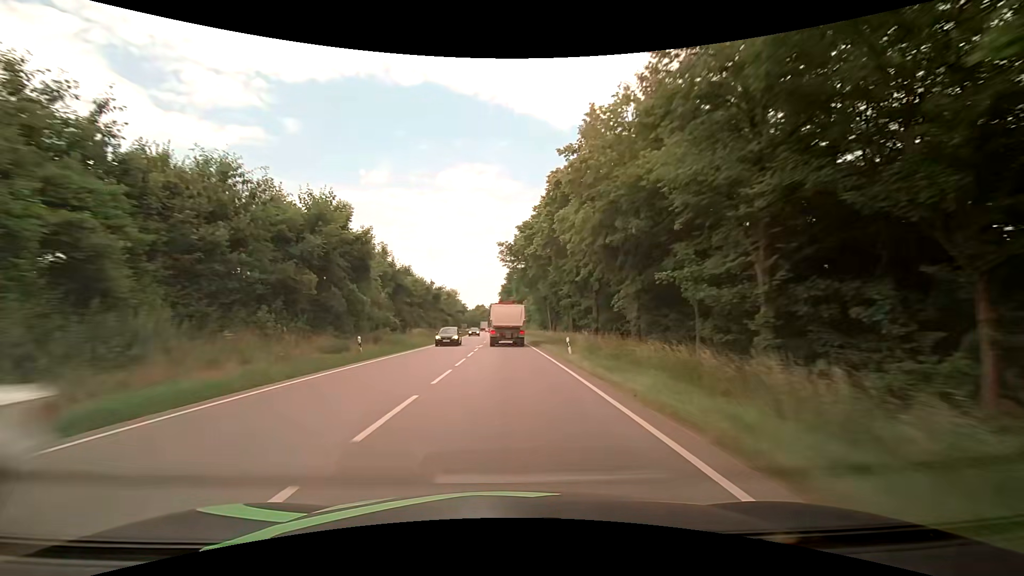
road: primary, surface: asphalt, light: Day
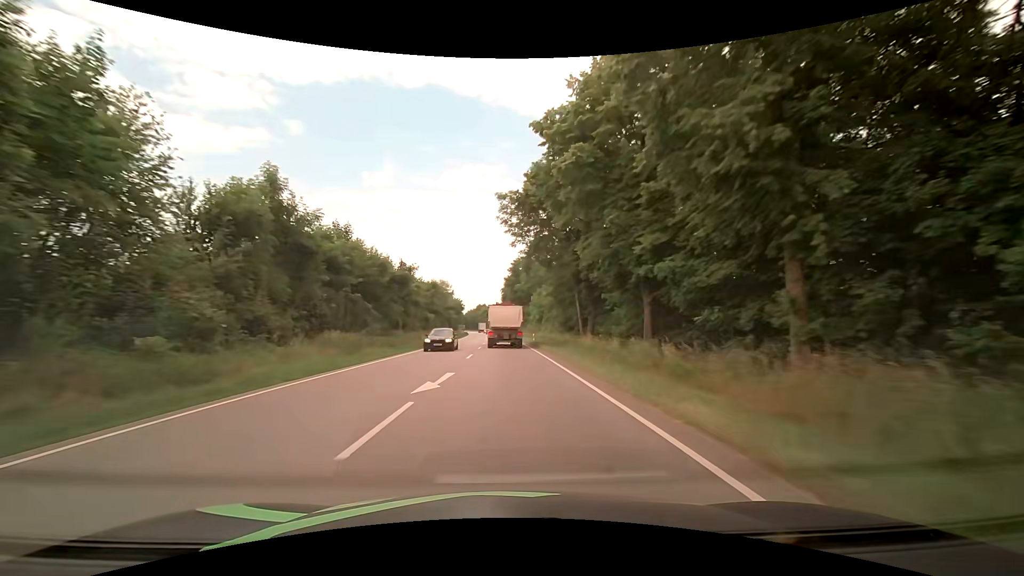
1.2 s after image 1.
(-0.3, +24.5) m; -1°
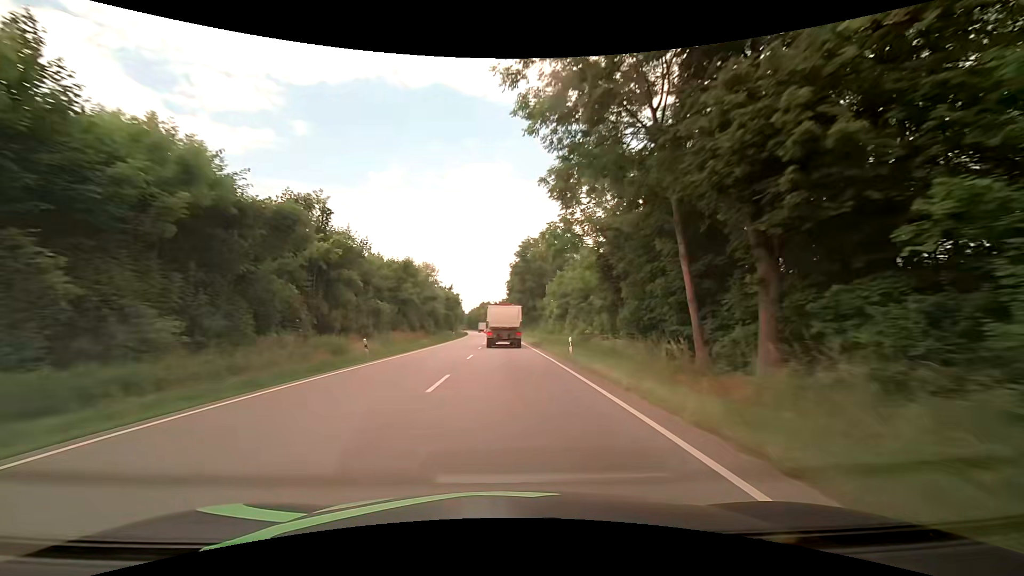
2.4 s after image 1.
(-0.1, +24.5) m; -1°
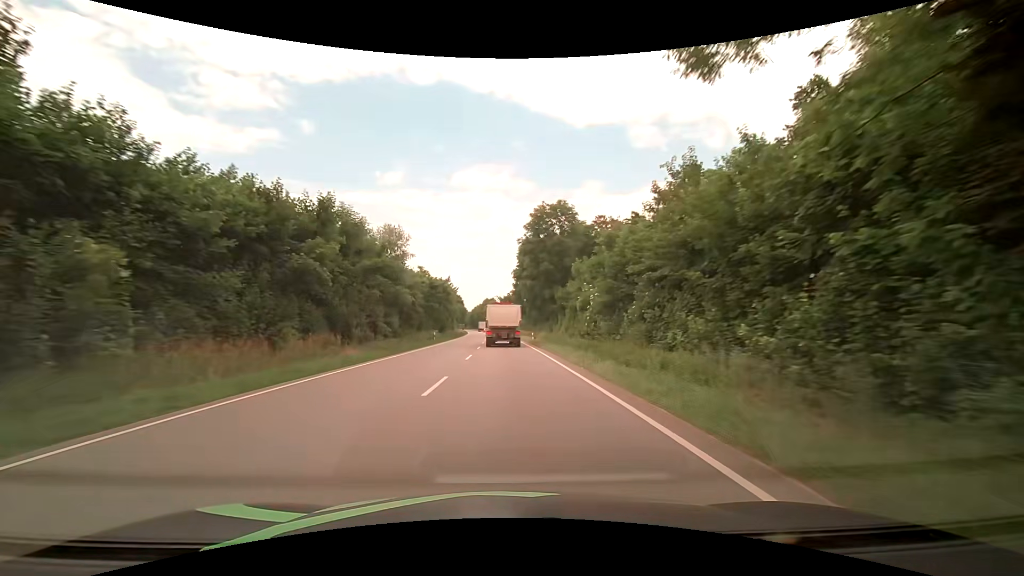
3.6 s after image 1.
(-0.1, +24.5) m; 0°
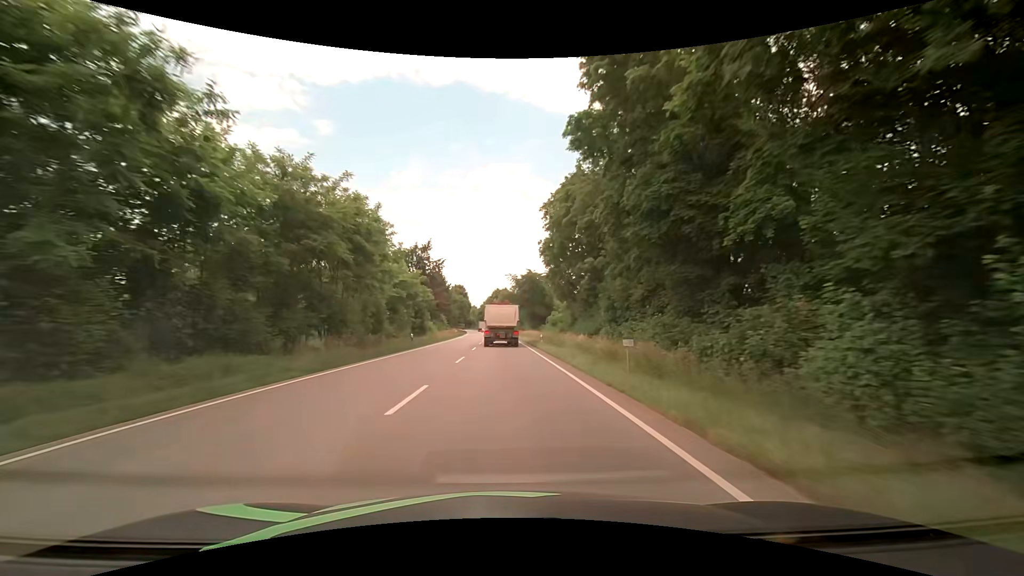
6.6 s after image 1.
(-1.1, +61.3) m; -2°
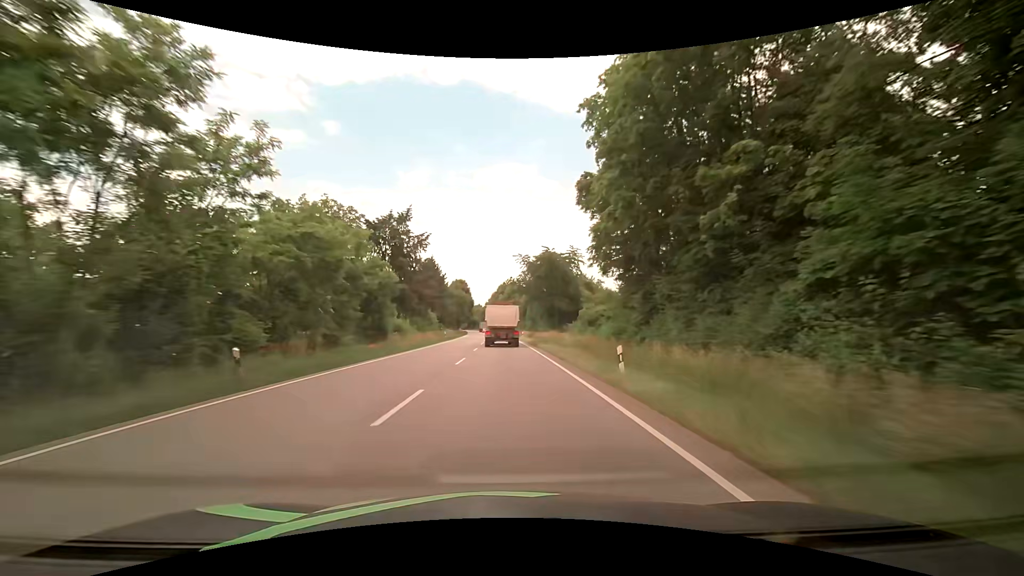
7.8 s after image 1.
(0.0, +24.6) m; -1°
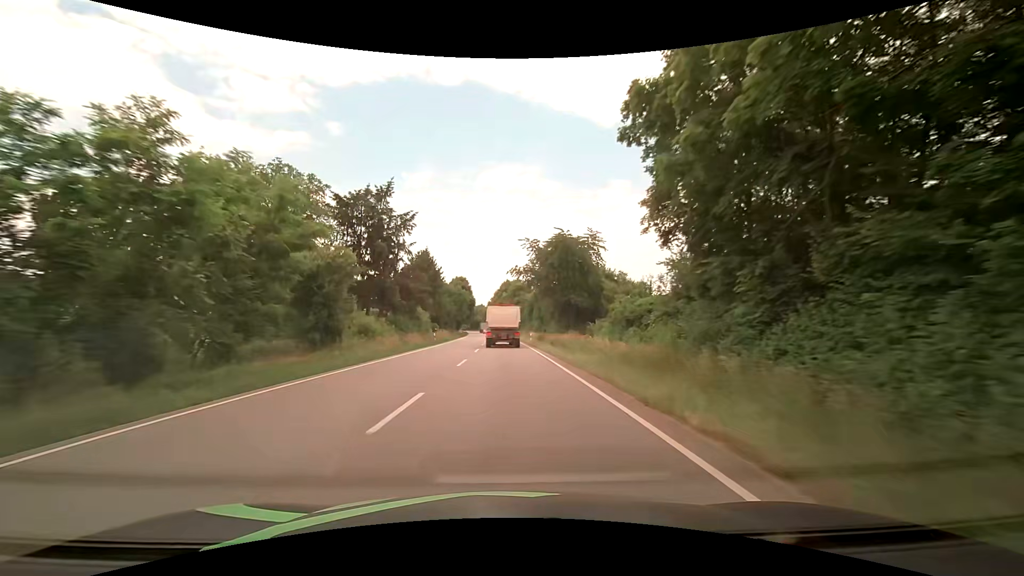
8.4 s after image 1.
(0.0, +12.3) m; 0°
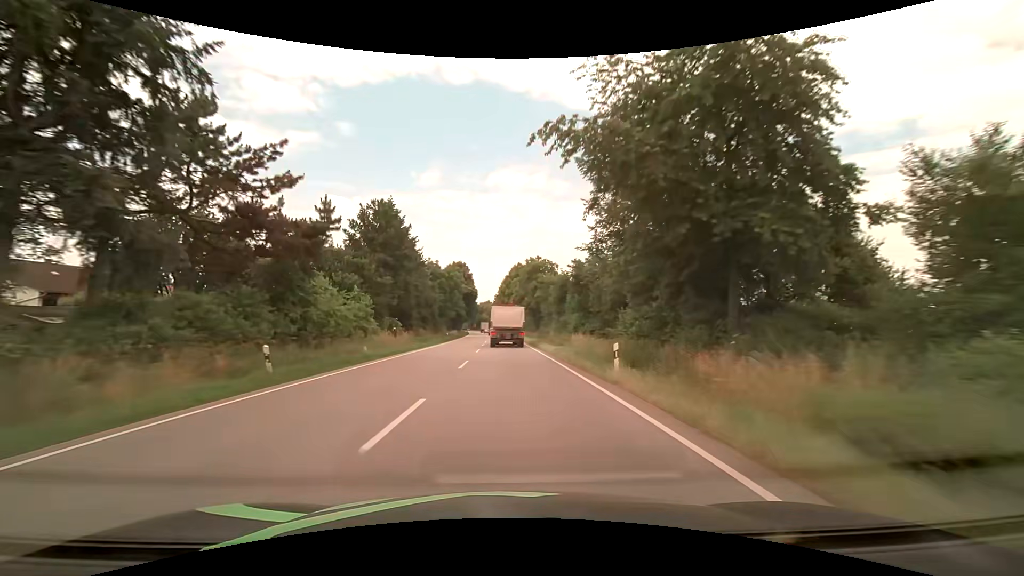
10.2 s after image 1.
(-0.3, +36.9) m; -1°
(0, +10) (0, +20) (0, +30) (0, +40) (0, +50) (-1, +60) (-1, +70) (-1, +80) (-2, +90) (-2, +100) m
